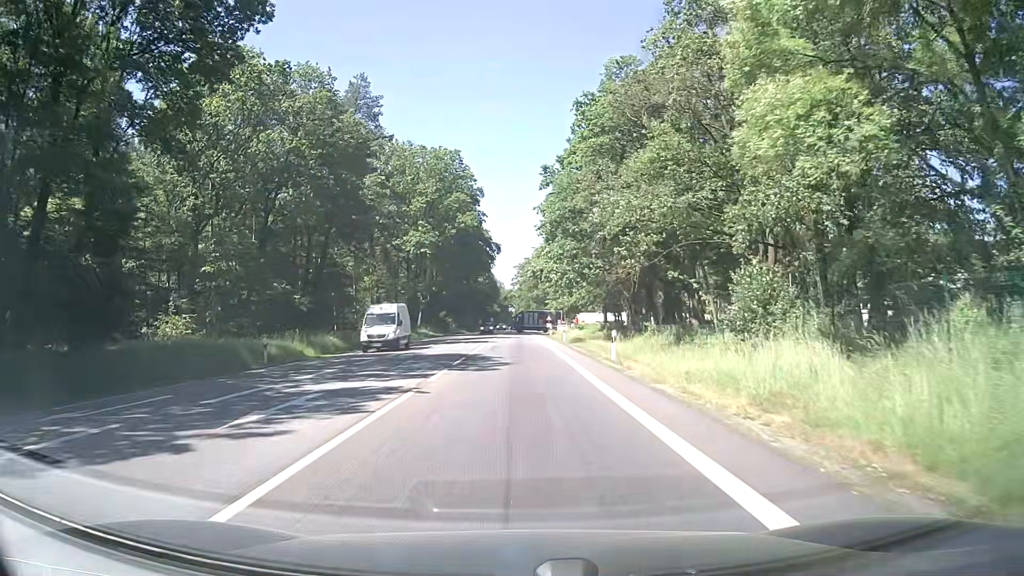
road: secondary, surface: asphalt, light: Day
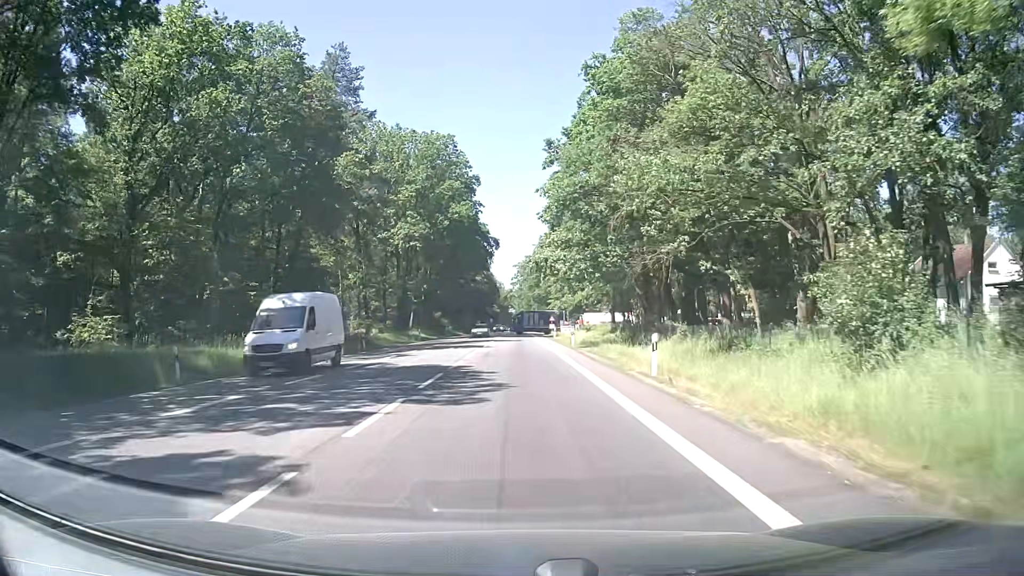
(0.0, +7.6) m; 0°
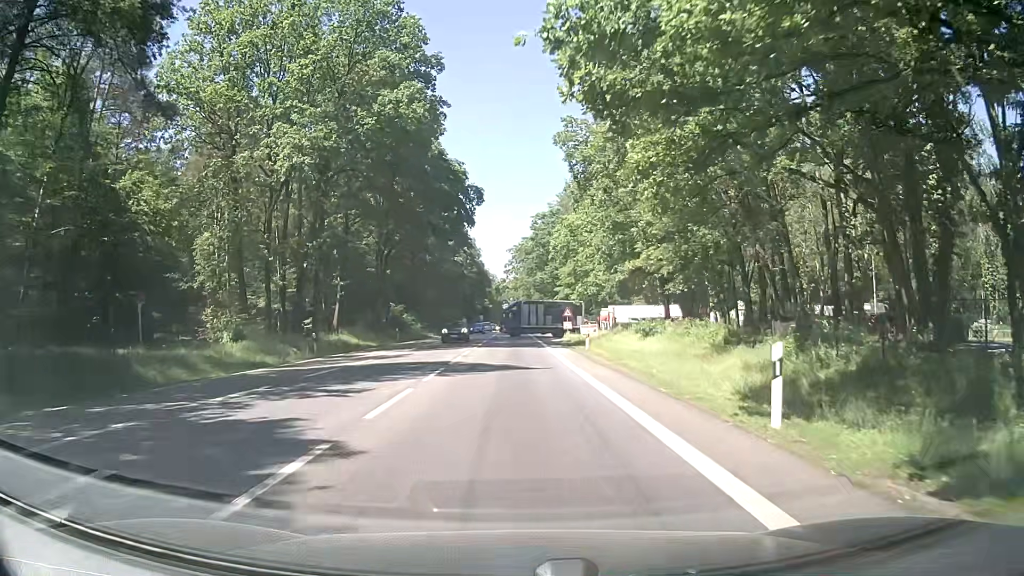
(-0.1, +34.5) m; +1°
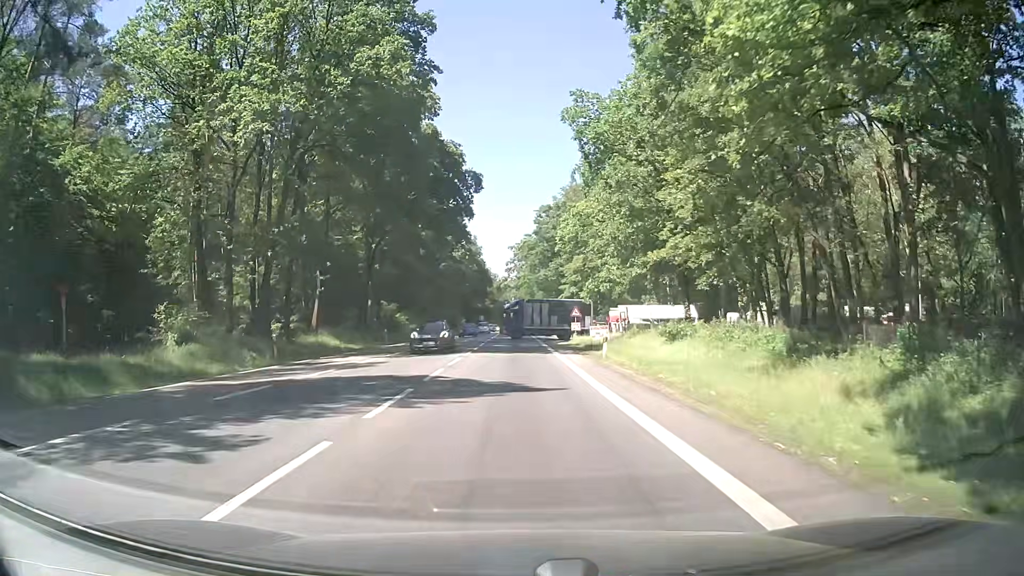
(-0.1, +6.0) m; 0°
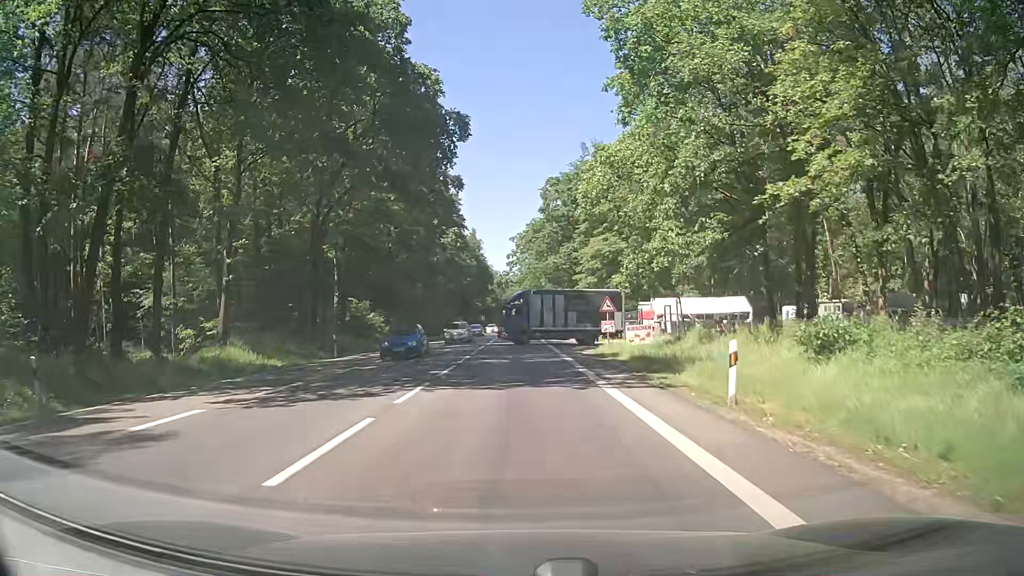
(-0.2, +15.8) m; 0°
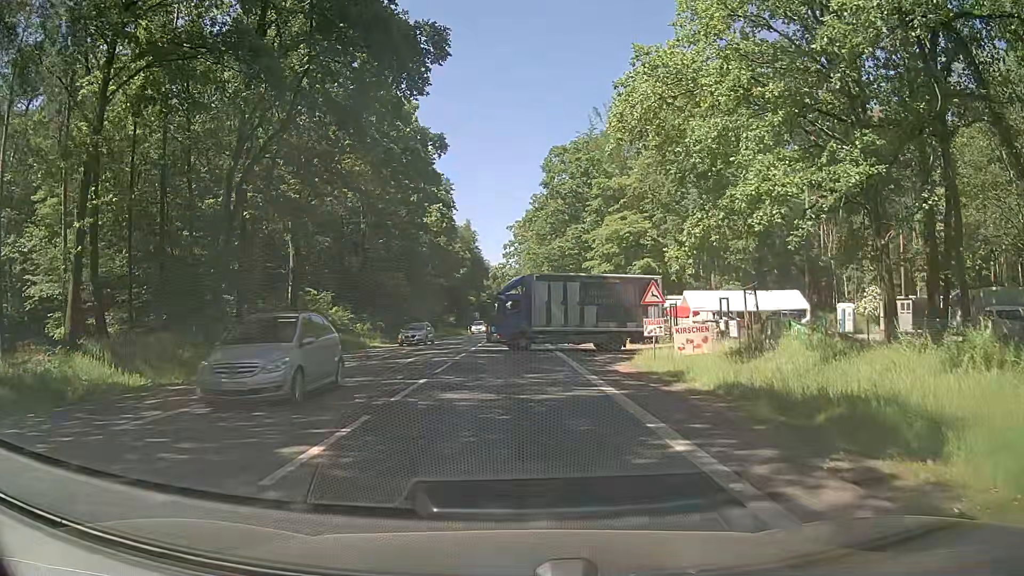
(0.0, +11.7) m; 0°
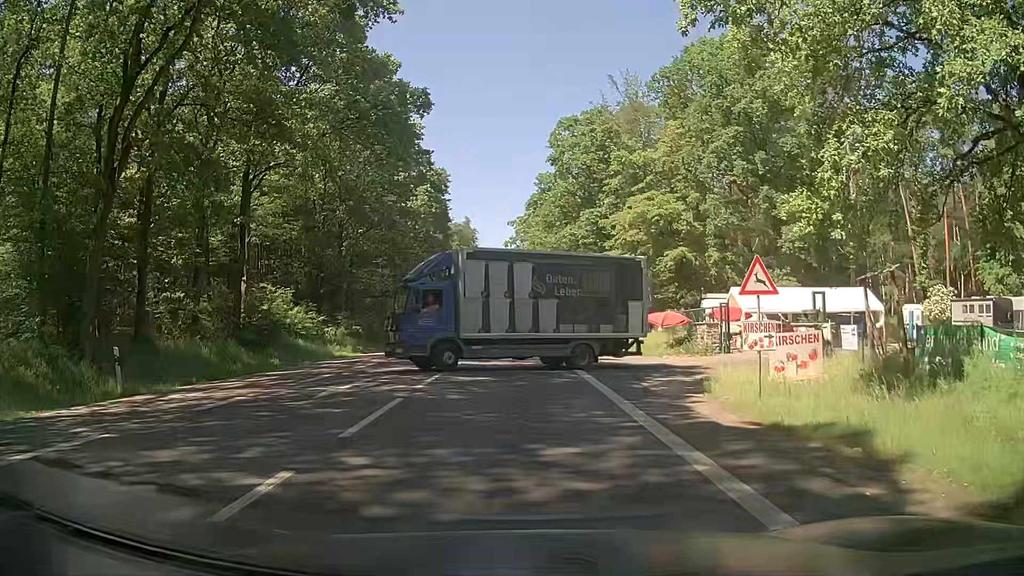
(-0.1, +9.2) m; +1°
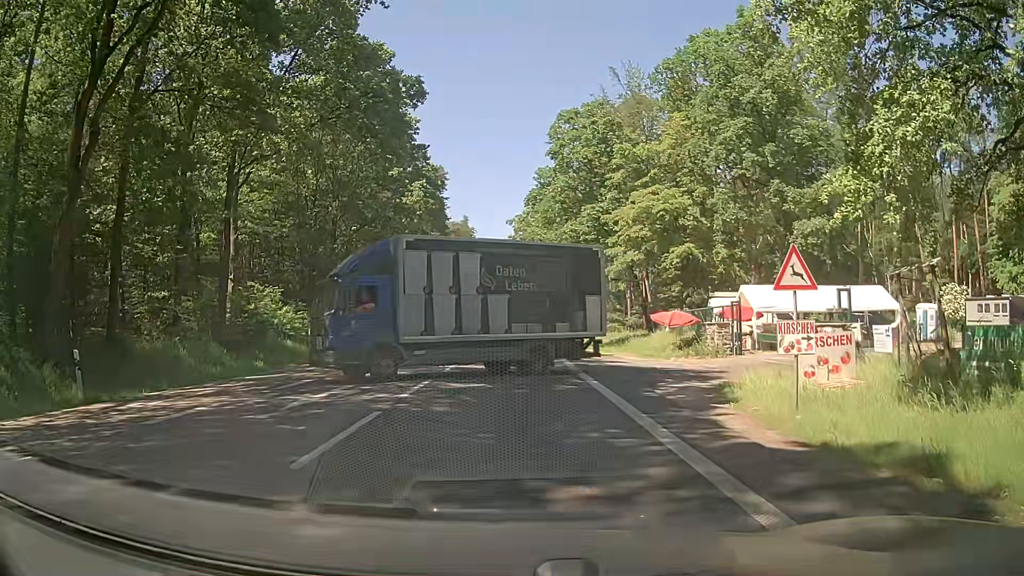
(-0.1, +1.8) m; -2°
